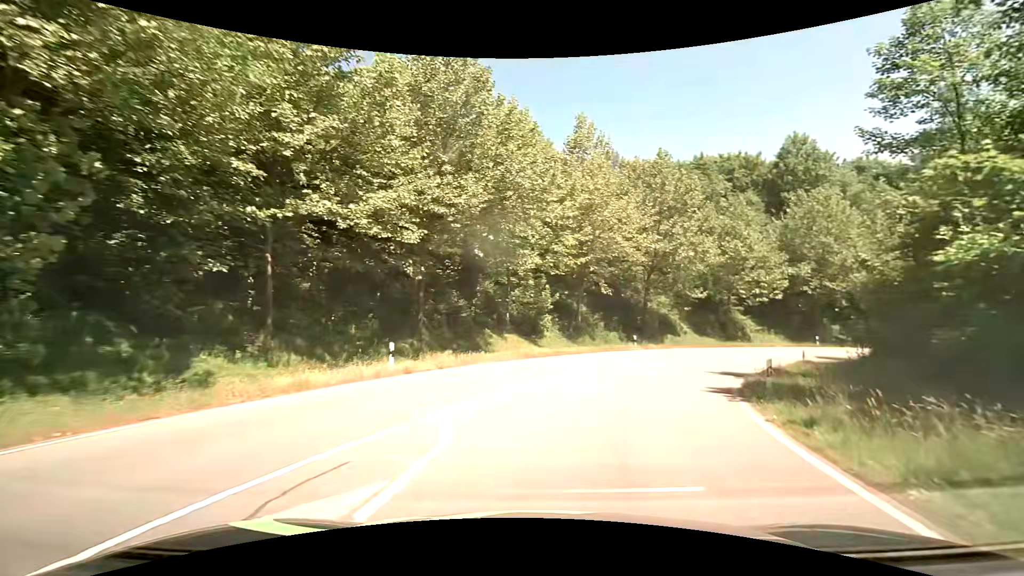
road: primary_link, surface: asphalt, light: Day
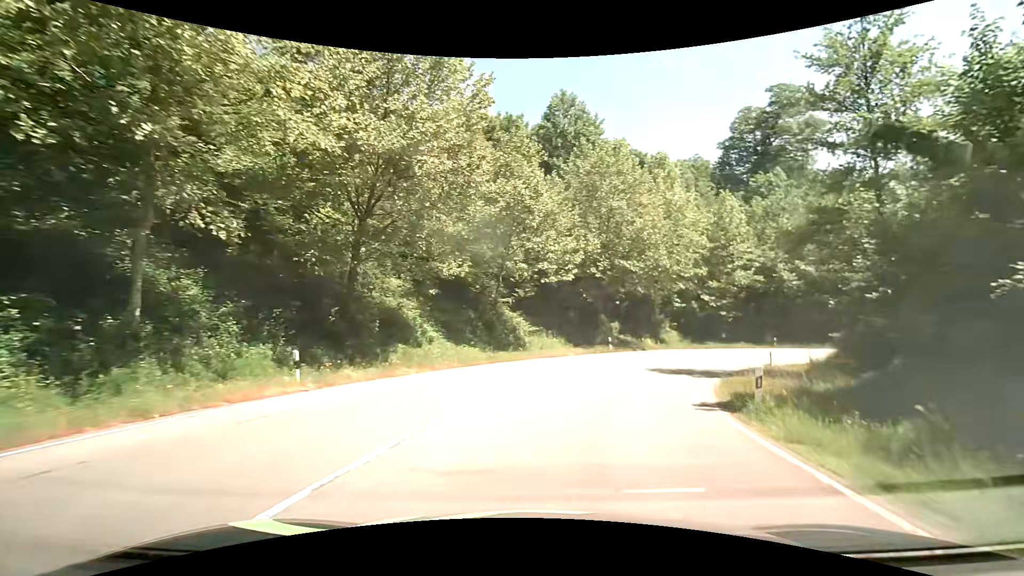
(+6.1, +23.2) m; +29°
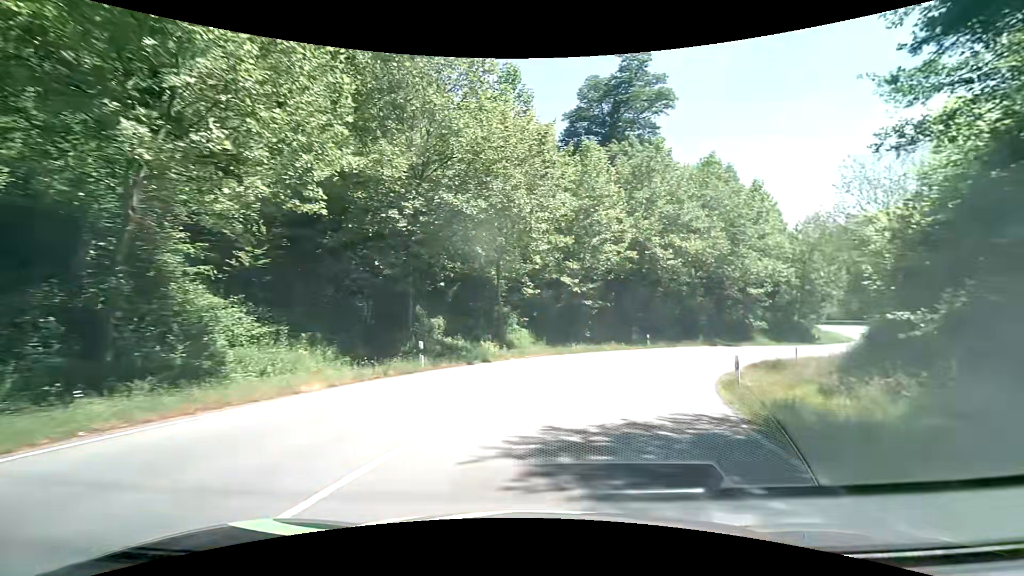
(+2.9, +17.8) m; +19°
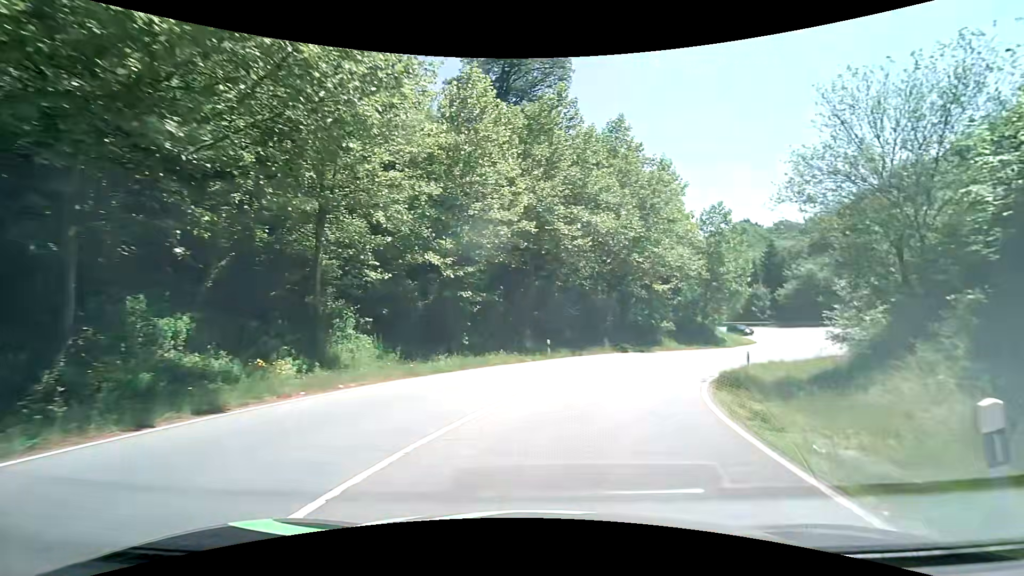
(+1.2, +11.7) m; +12°
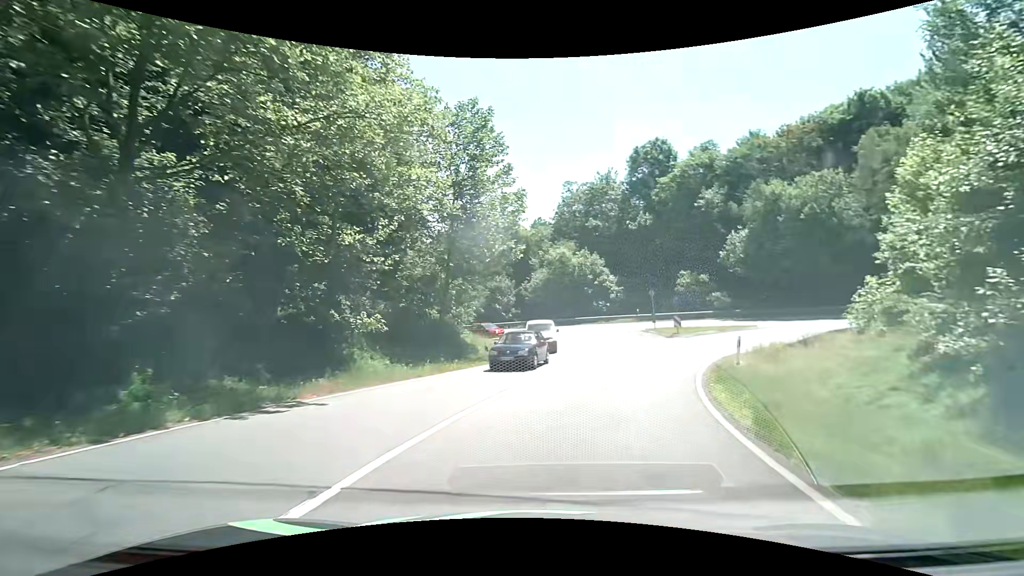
(+7.7, +26.2) m; +31°
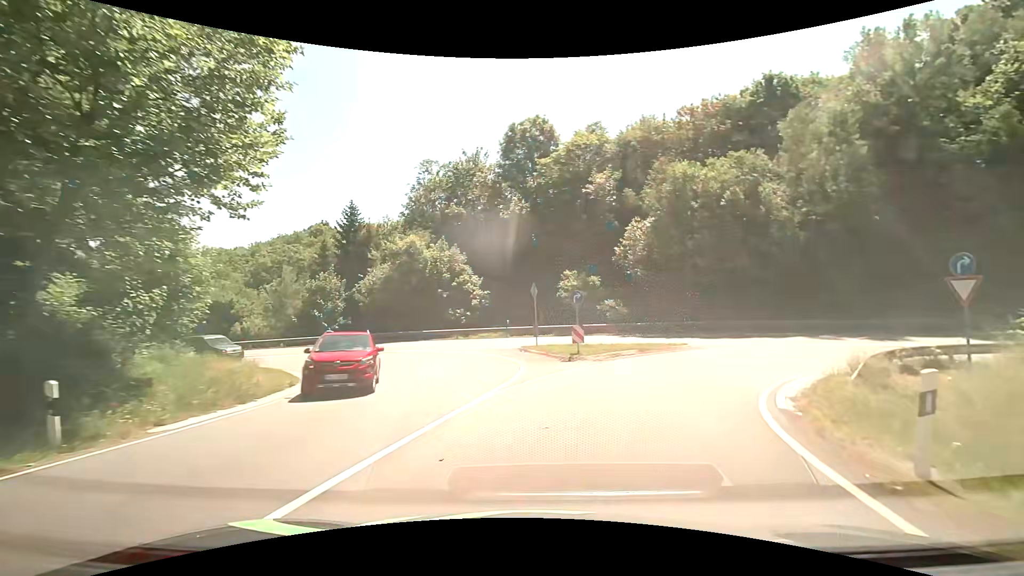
(+2.1, +15.1) m; +17°
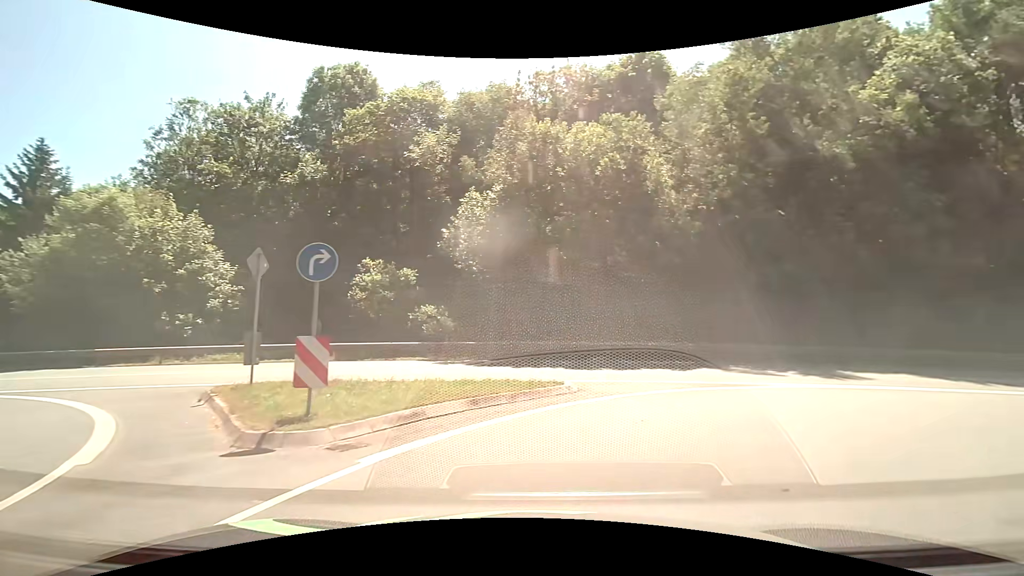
(+1.8, +12.6) m; +20°
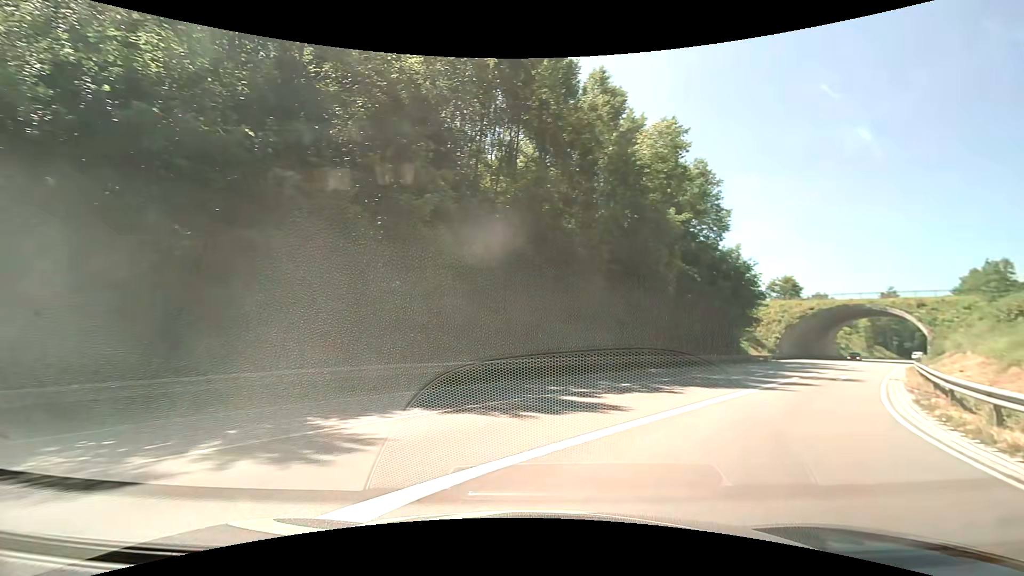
(+4.5, +11.0) m; +56°
